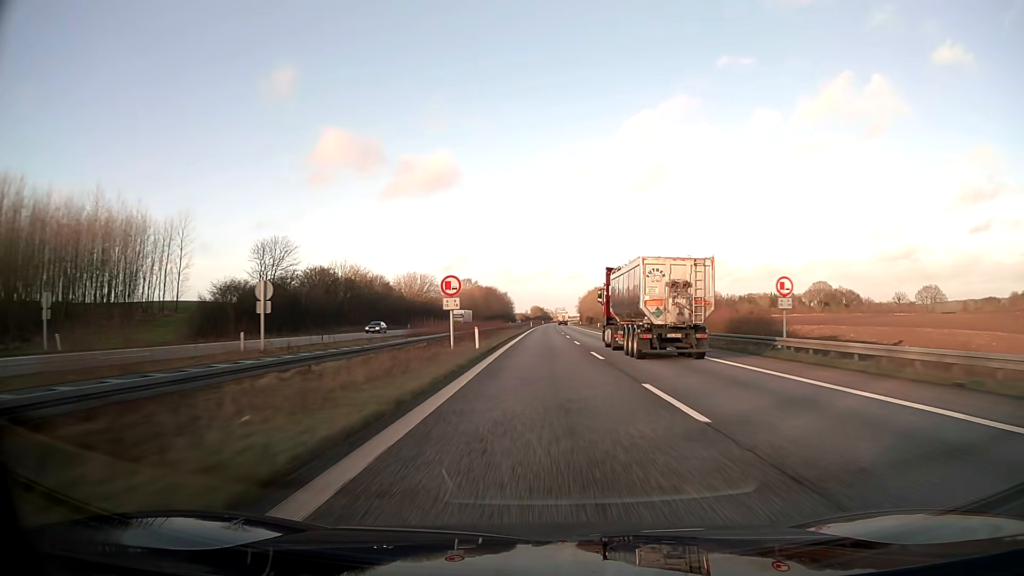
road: motorway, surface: asphalt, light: Day
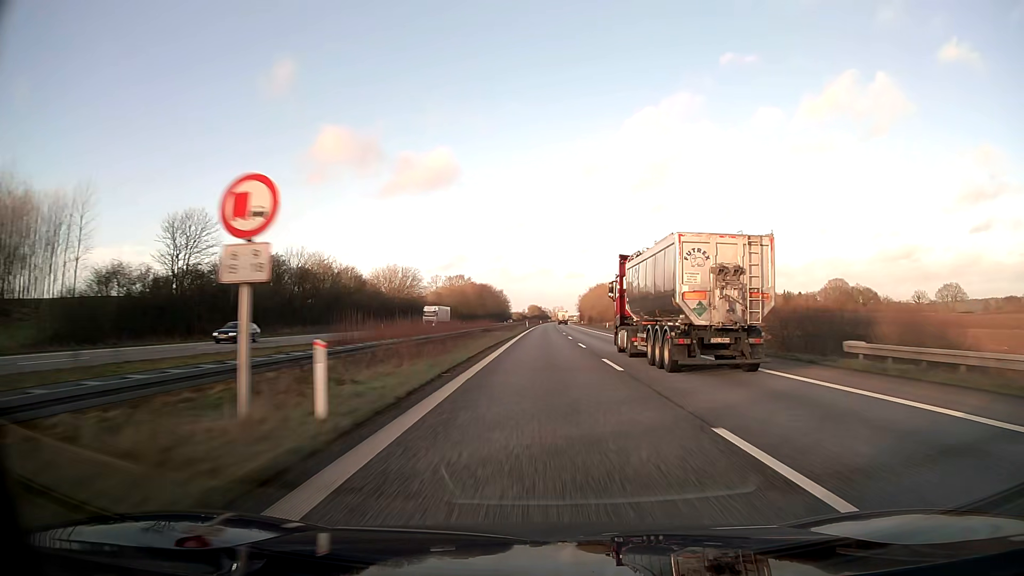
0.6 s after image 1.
(0.0, +20.7) m; 0°
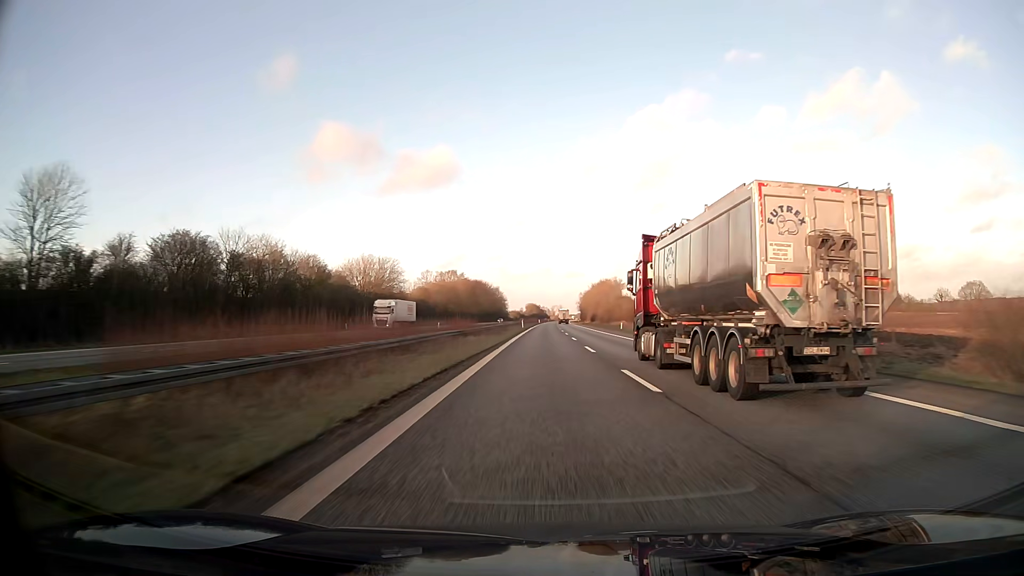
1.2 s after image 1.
(0.0, +20.7) m; 0°
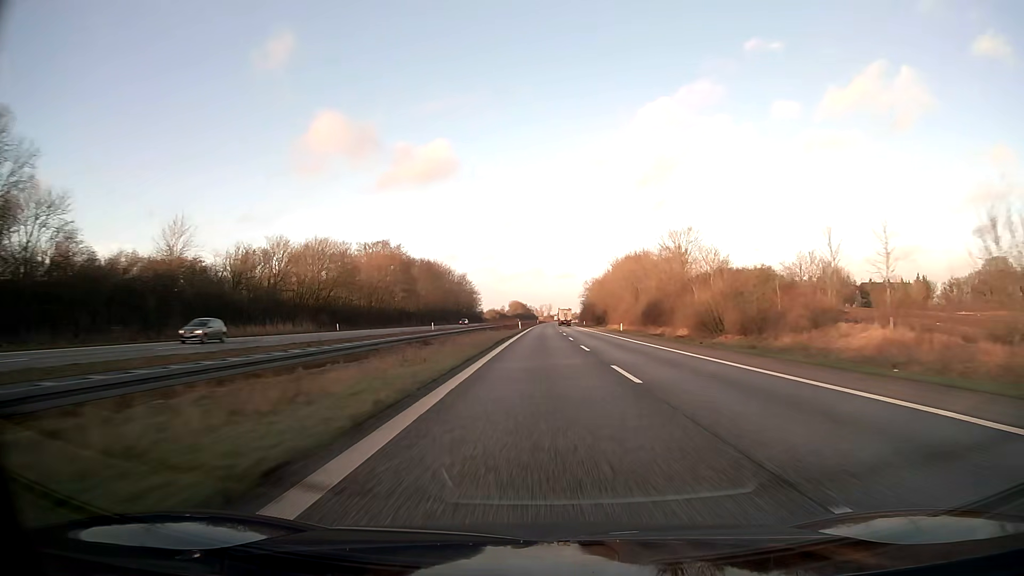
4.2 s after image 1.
(+0.9, +103.3) m; +1°
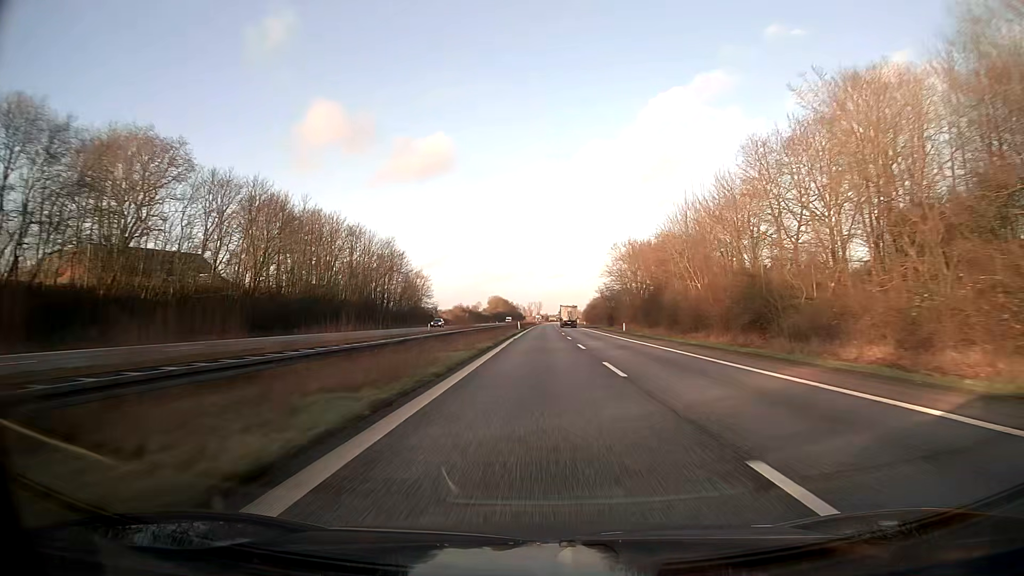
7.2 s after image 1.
(+0.9, +103.3) m; +1°
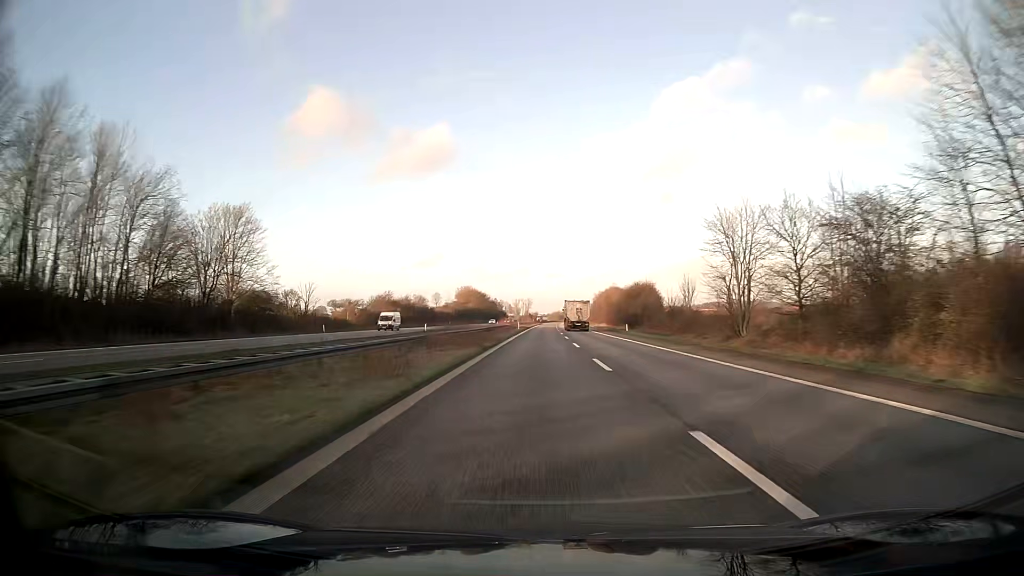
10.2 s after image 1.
(+0.9, +103.3) m; +1°
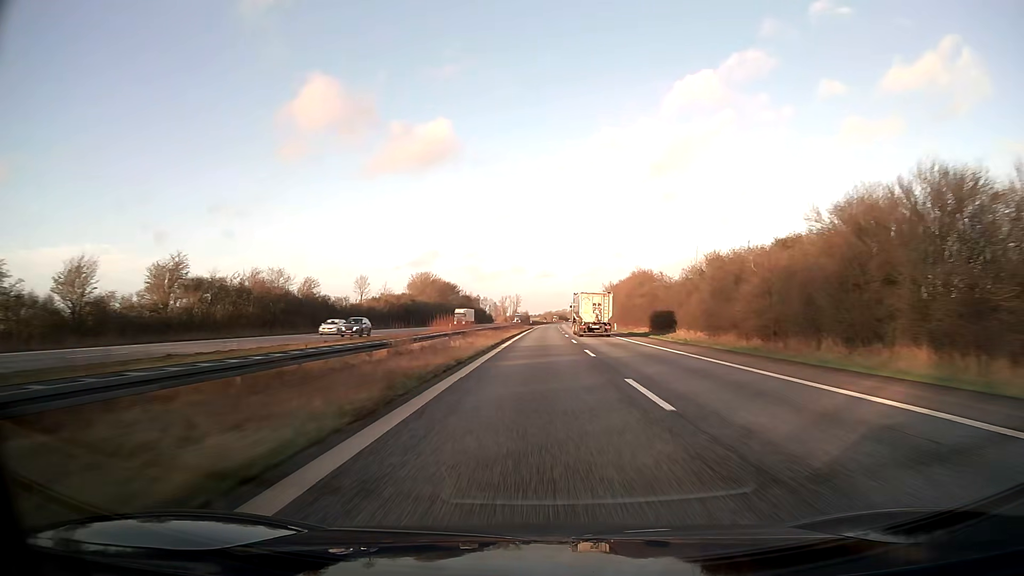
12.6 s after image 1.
(+0.5, +82.6) m; +1°
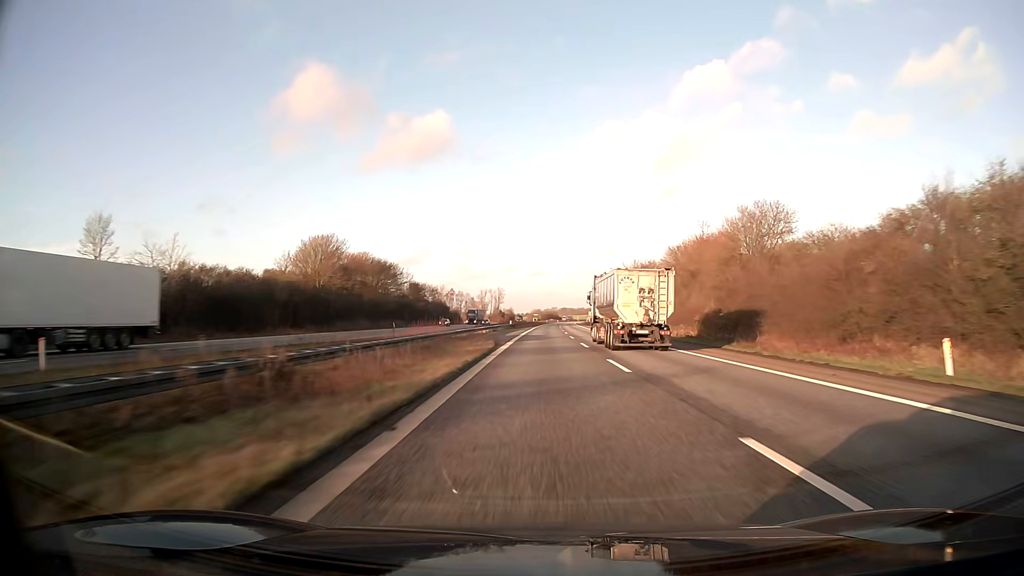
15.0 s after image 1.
(+0.5, +82.5) m; +1°
(0, +10) (0, +20) (0, +30) (0, +40) (0, +50) (+1, +60) (+1, +70) (+1, +80) (+1, +90) (+1, +100) m
